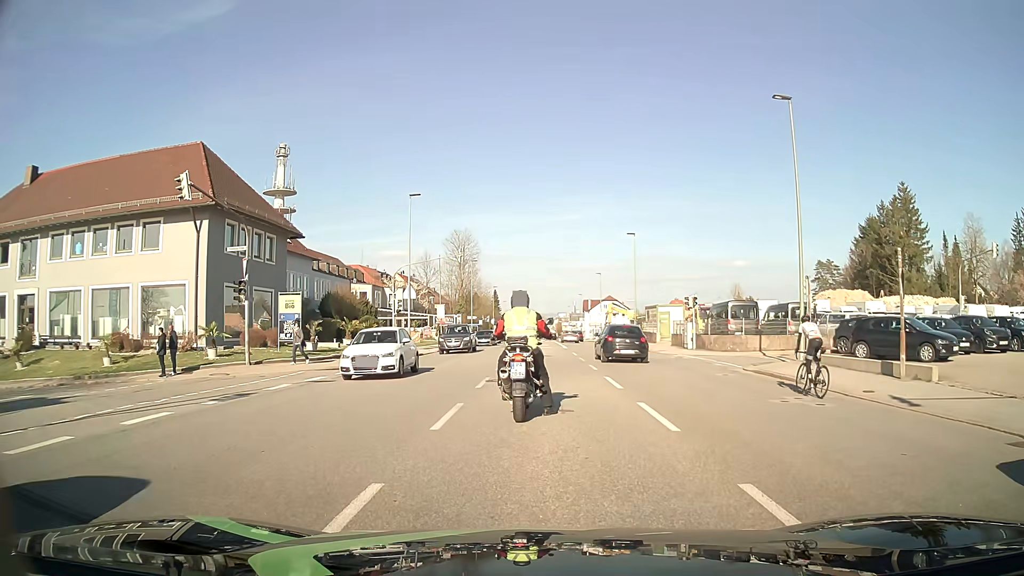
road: tertiary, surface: asphalt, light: Day
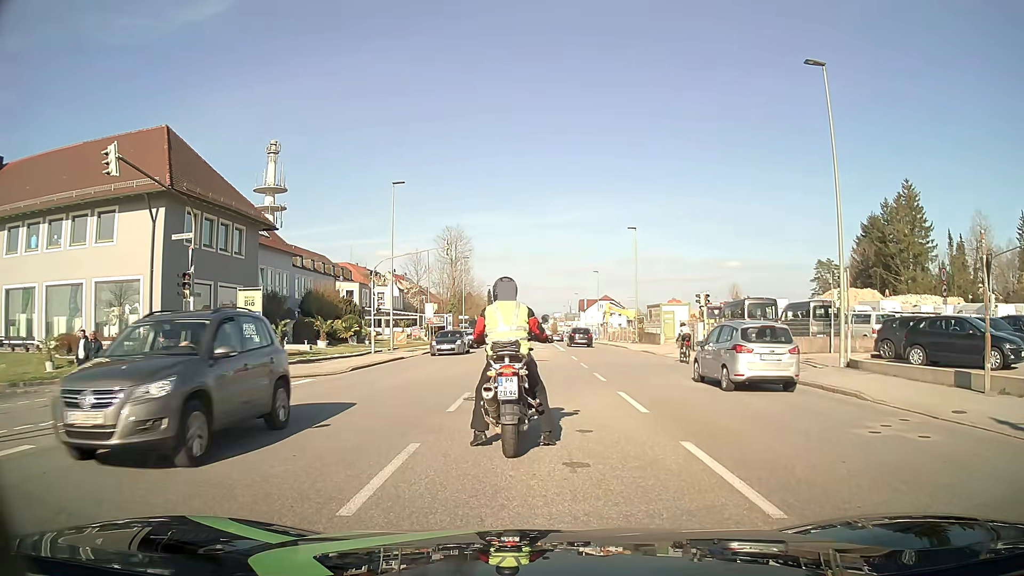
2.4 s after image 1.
(0.0, +3.8) m; 0°
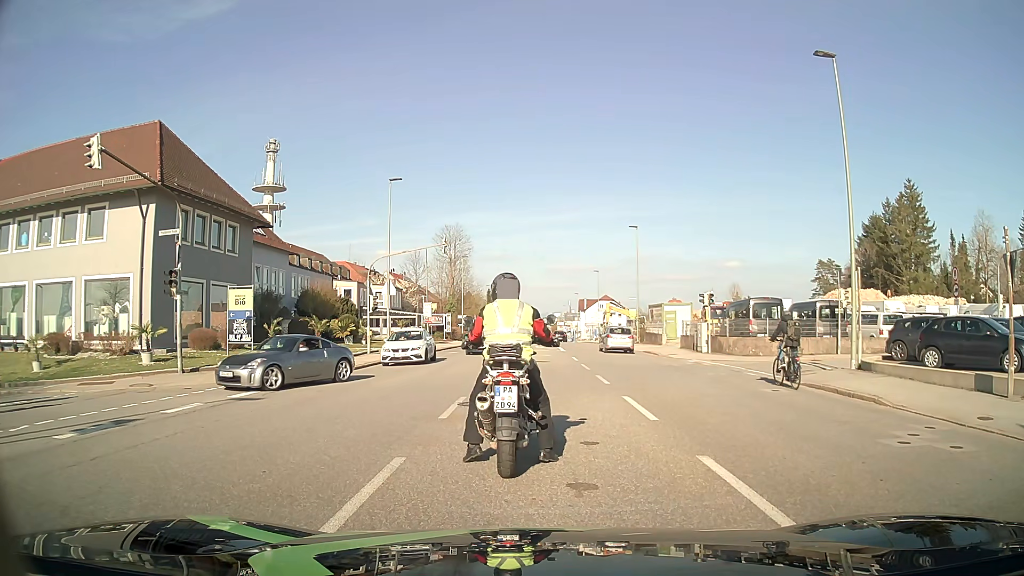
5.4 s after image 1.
(0.0, +0.9) m; 0°
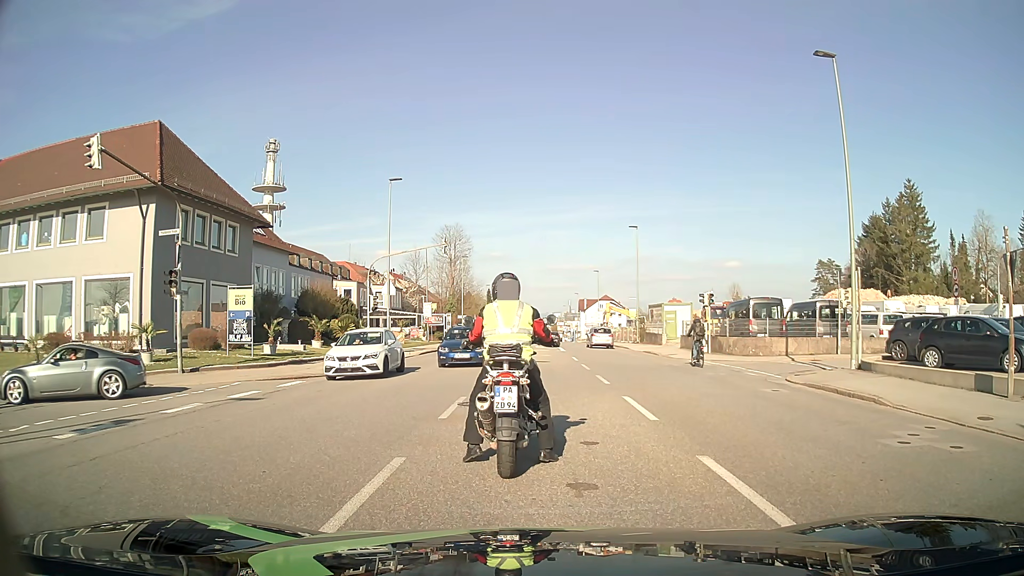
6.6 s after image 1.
(0.0, 0.0) m; 0°
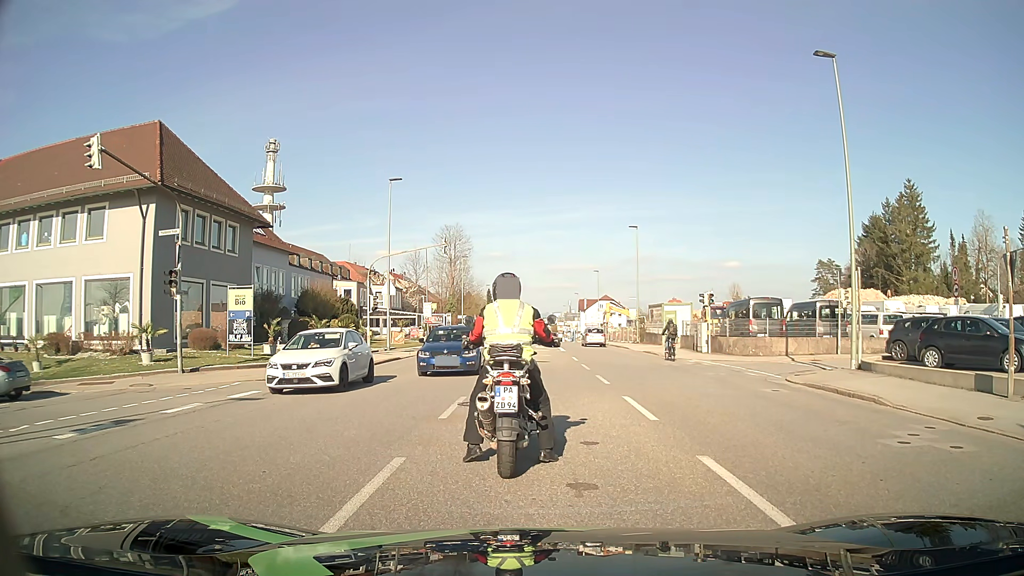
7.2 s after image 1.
(0.0, 0.0) m; 0°
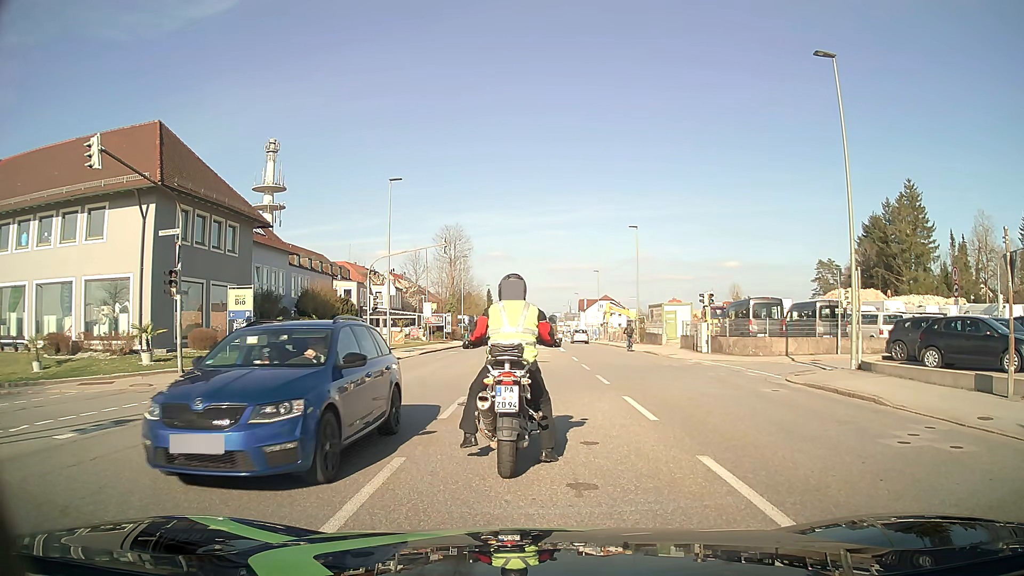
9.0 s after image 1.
(0.0, 0.0) m; 0°
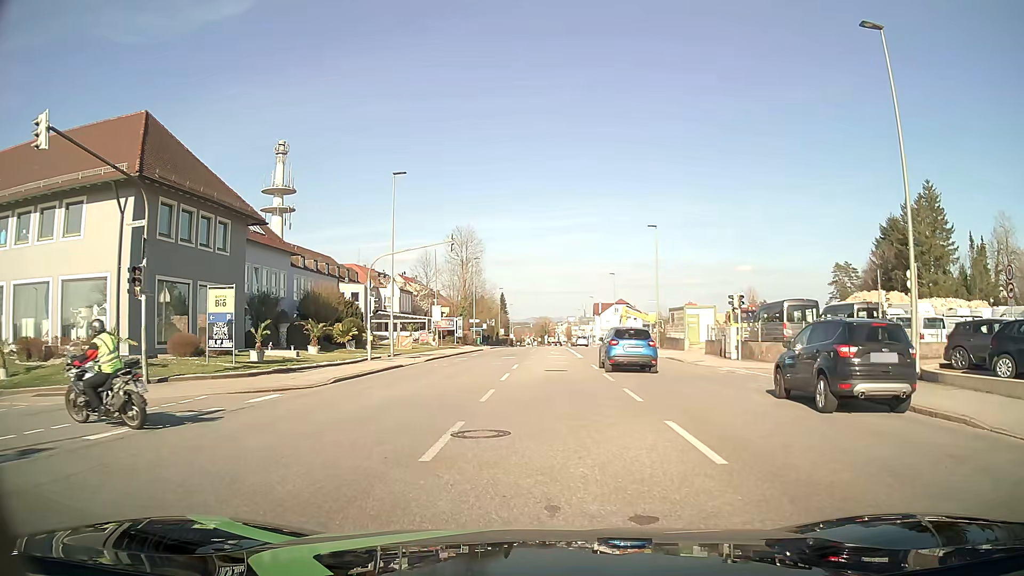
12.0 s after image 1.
(0.0, +3.2) m; +1°
